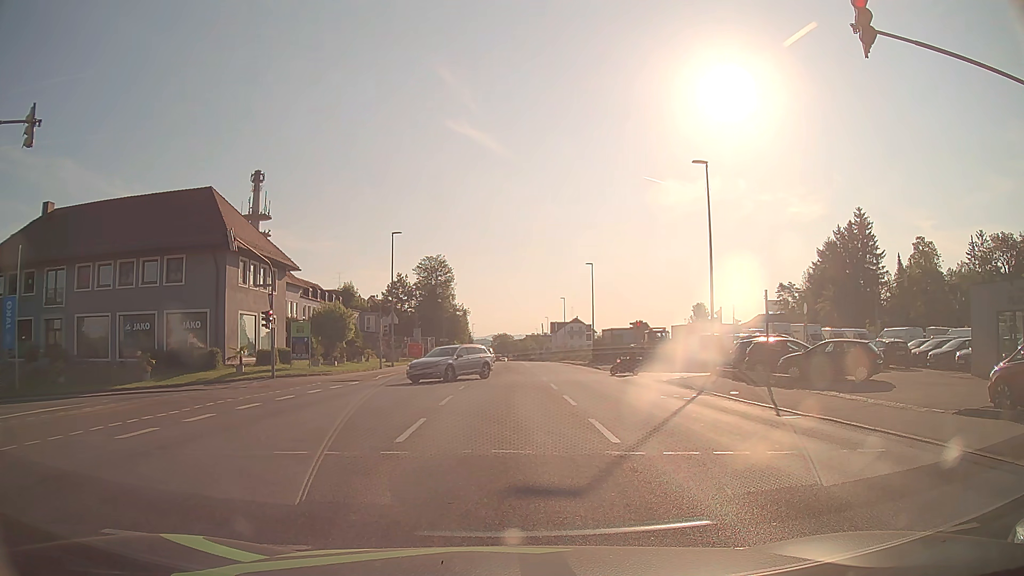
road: tertiary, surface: asphalt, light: Day
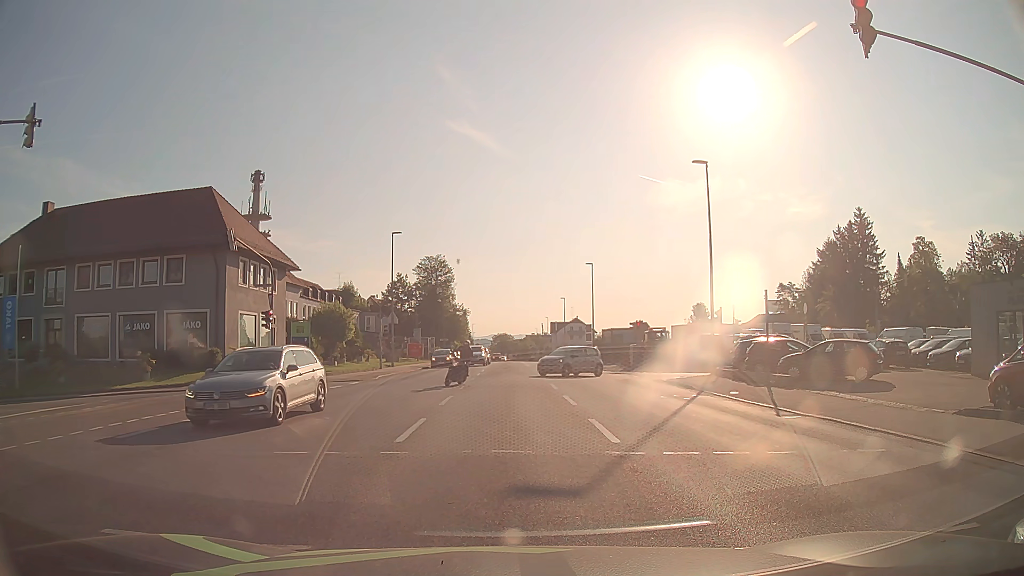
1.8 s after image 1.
(0.0, 0.0) m; 0°
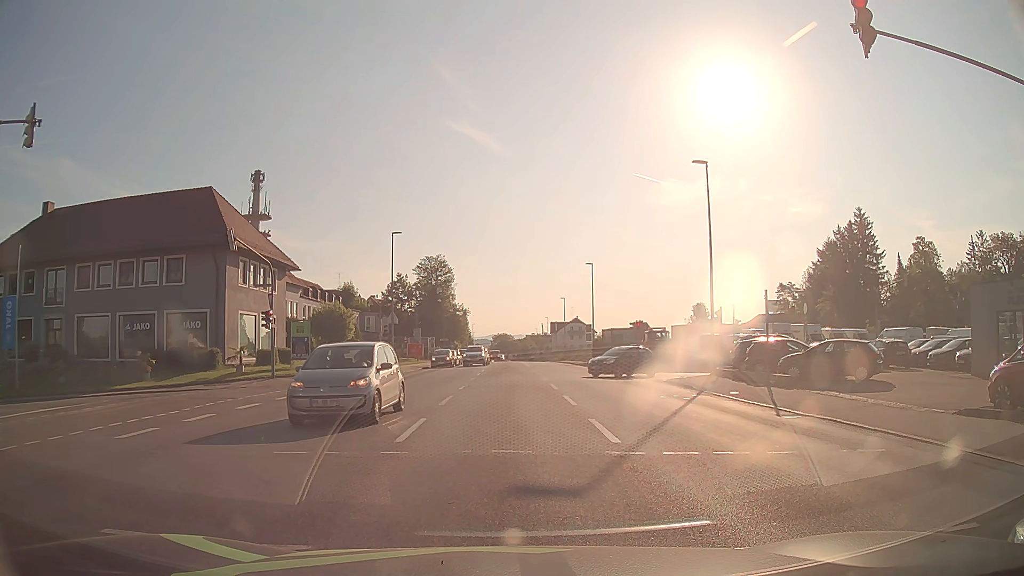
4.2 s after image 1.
(0.0, 0.0) m; 0°
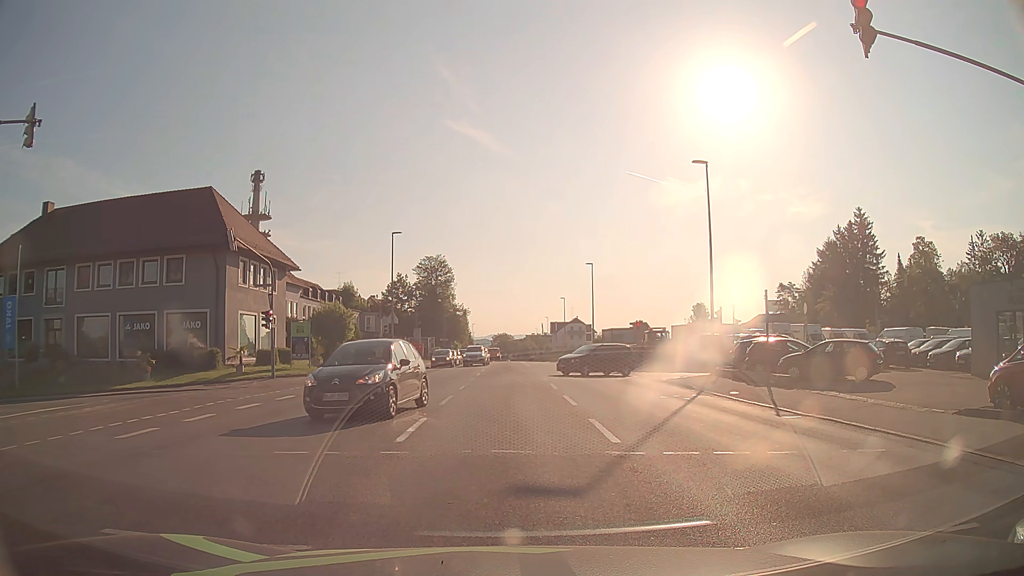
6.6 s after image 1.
(0.0, 0.0) m; 0°
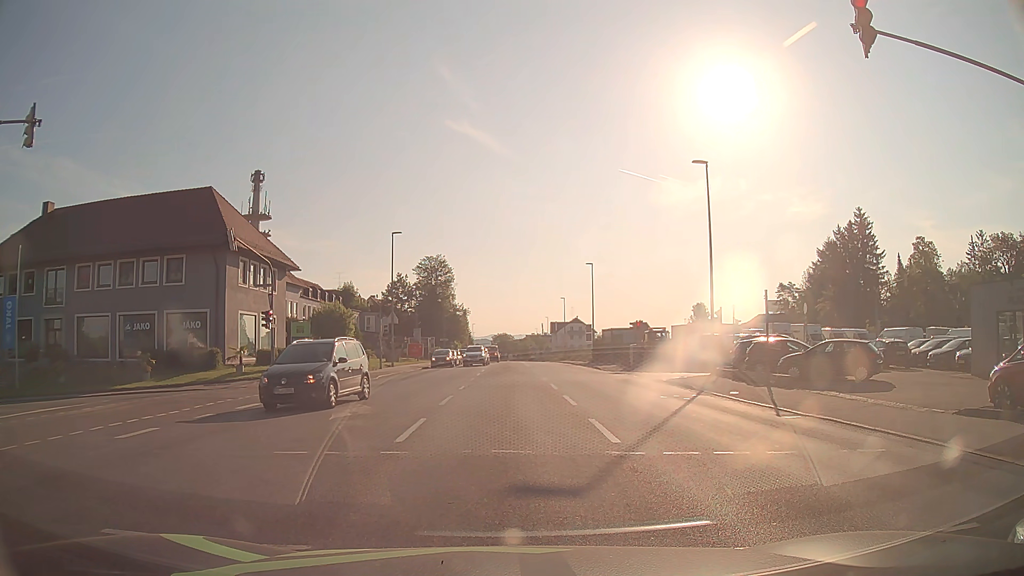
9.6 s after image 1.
(0.0, 0.0) m; 0°
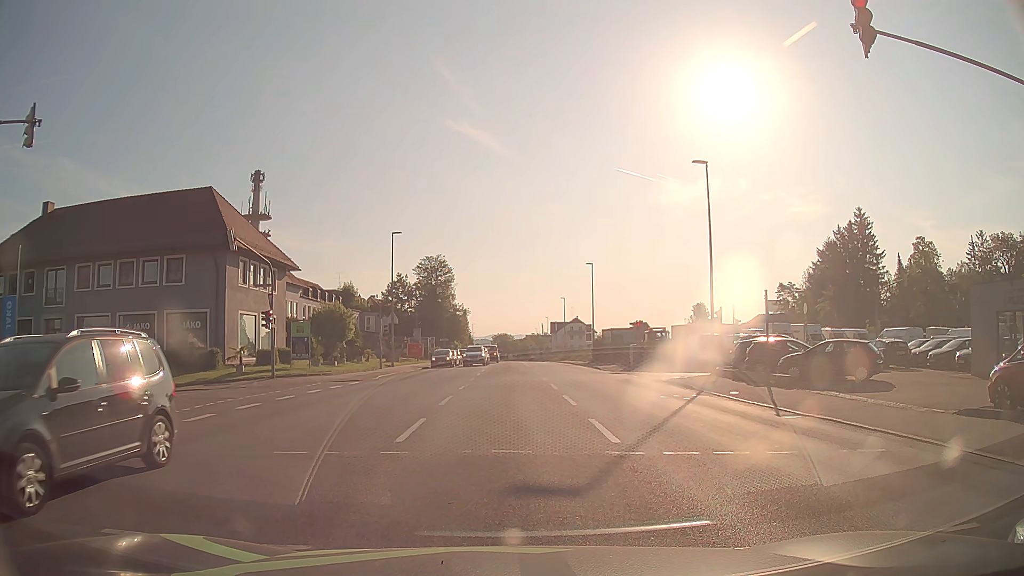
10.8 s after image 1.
(0.0, 0.0) m; 0°
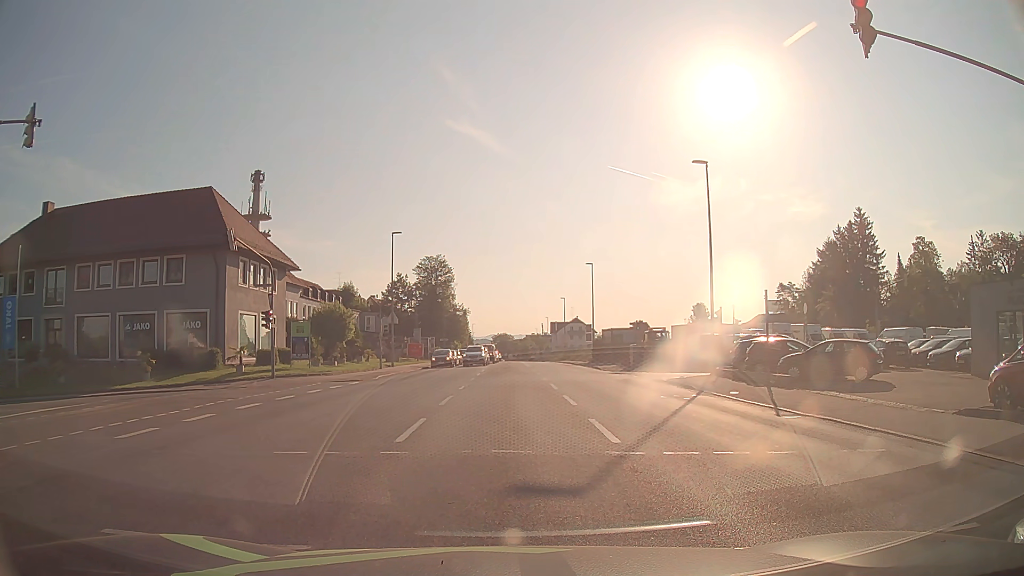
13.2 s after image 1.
(0.0, 0.0) m; 0°
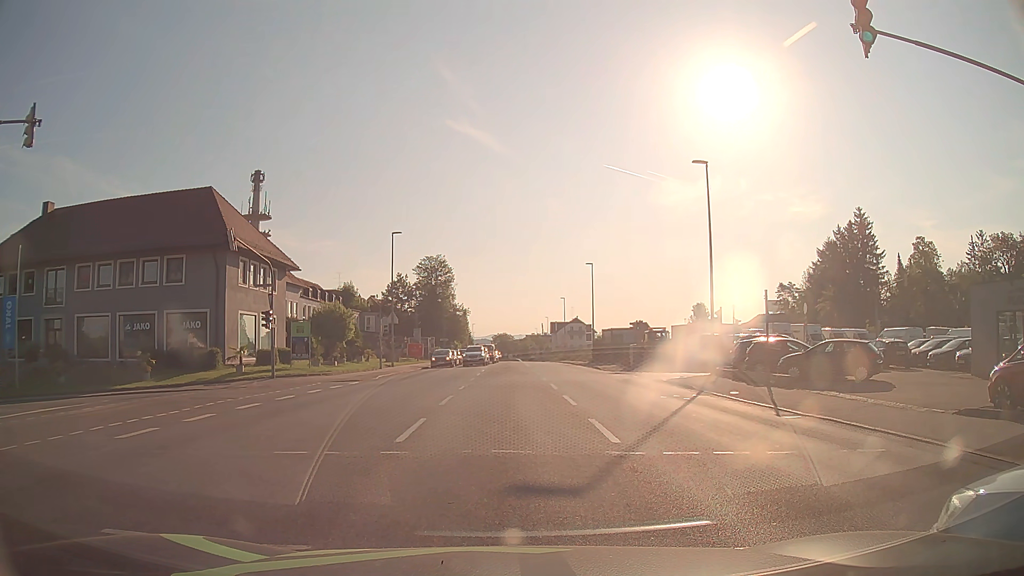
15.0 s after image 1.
(0.0, 0.0) m; 0°
